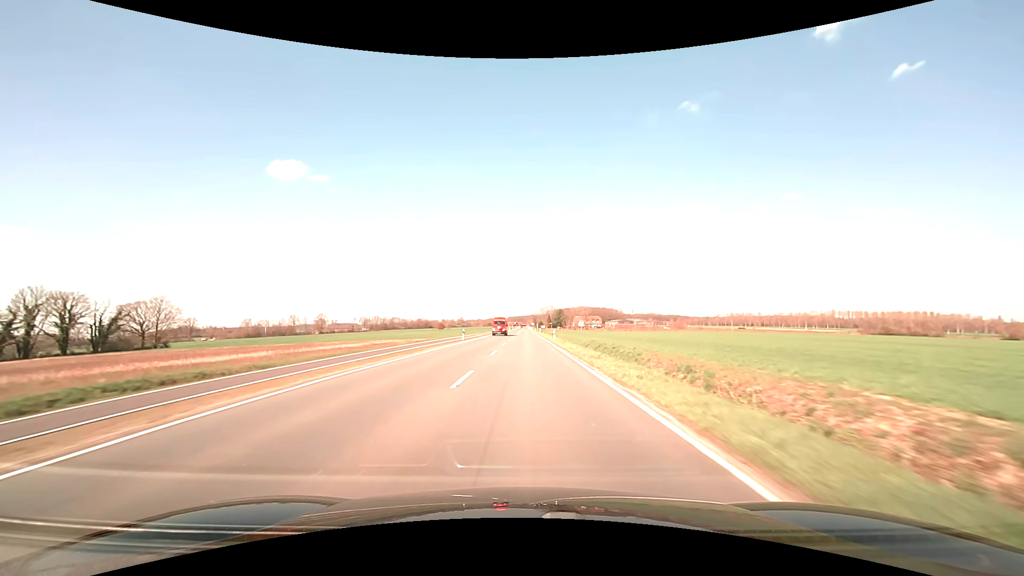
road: secondary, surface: asphalt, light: Day
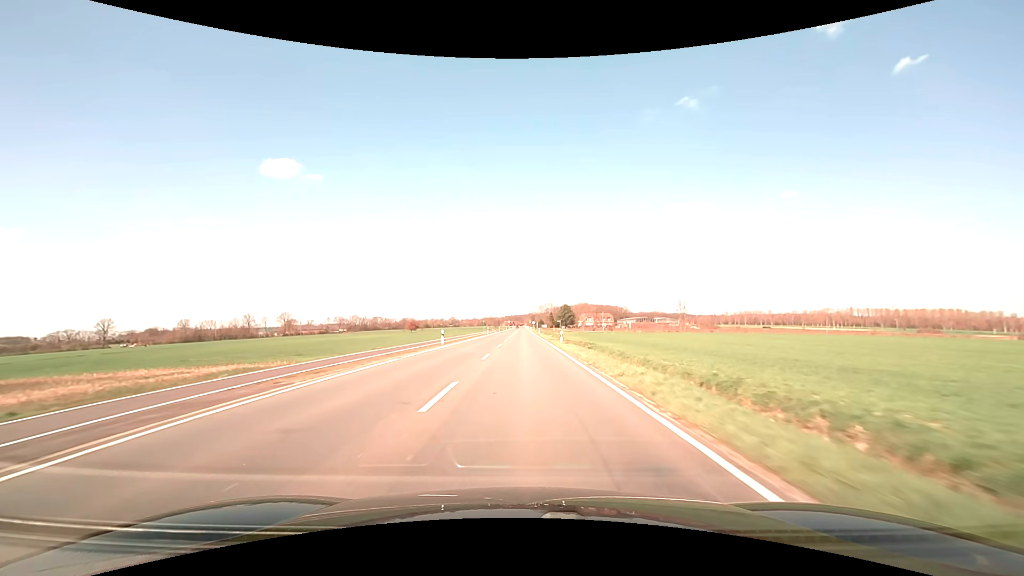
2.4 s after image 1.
(+0.2, +63.4) m; 0°
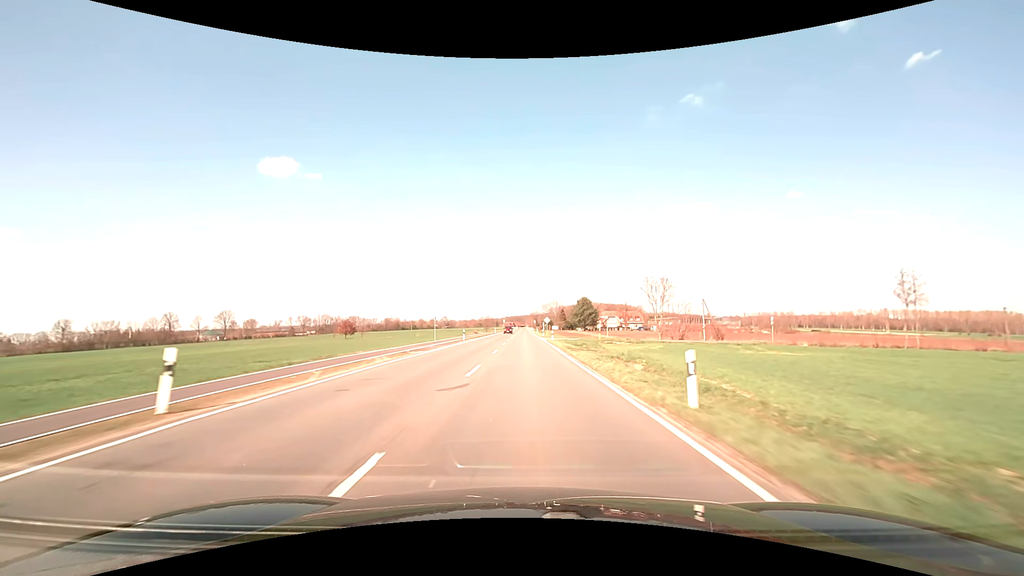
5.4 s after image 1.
(-0.3, +79.1) m; 0°
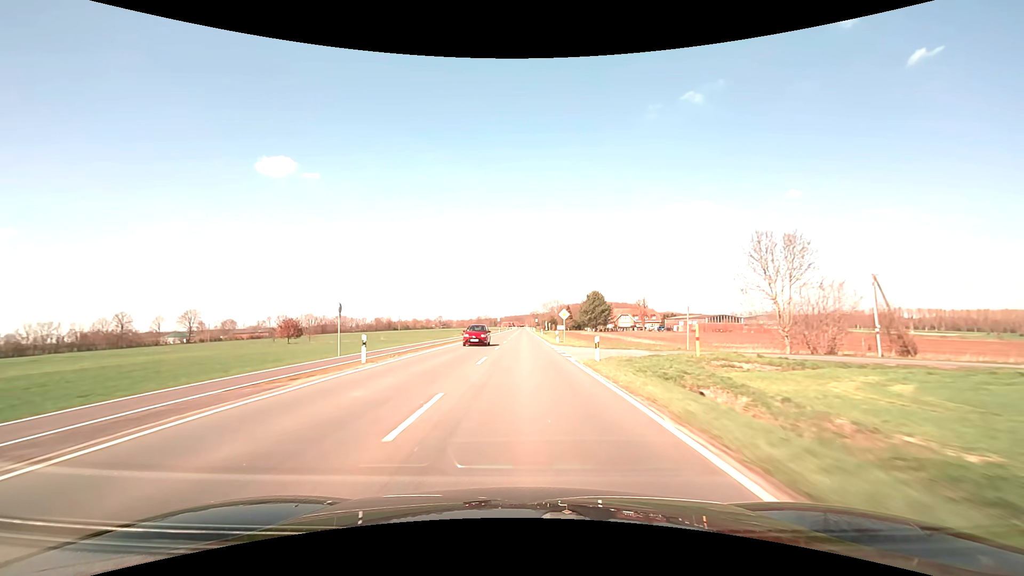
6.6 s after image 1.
(0.0, +31.6) m; 0°
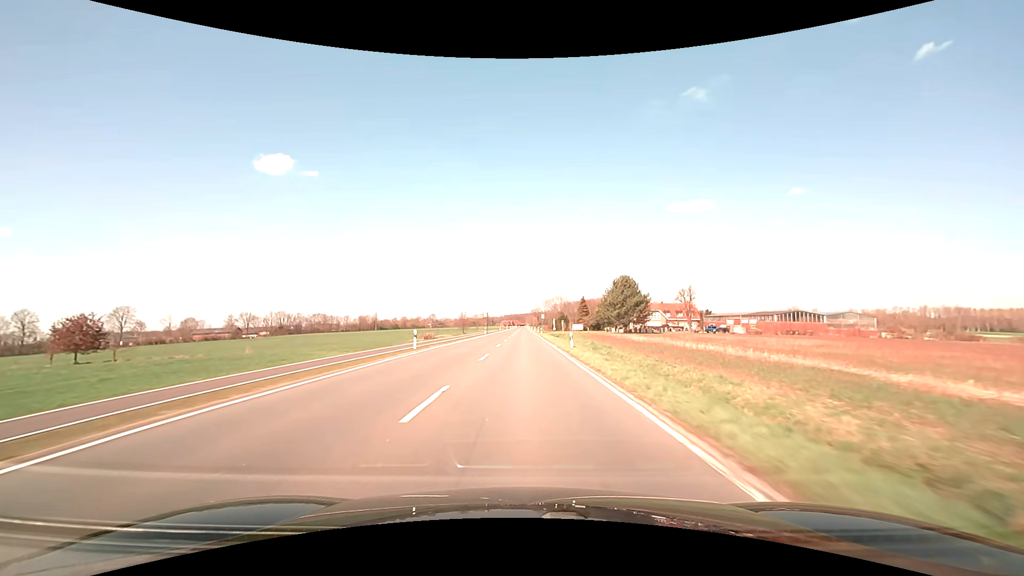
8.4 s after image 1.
(-0.1, +47.4) m; 0°
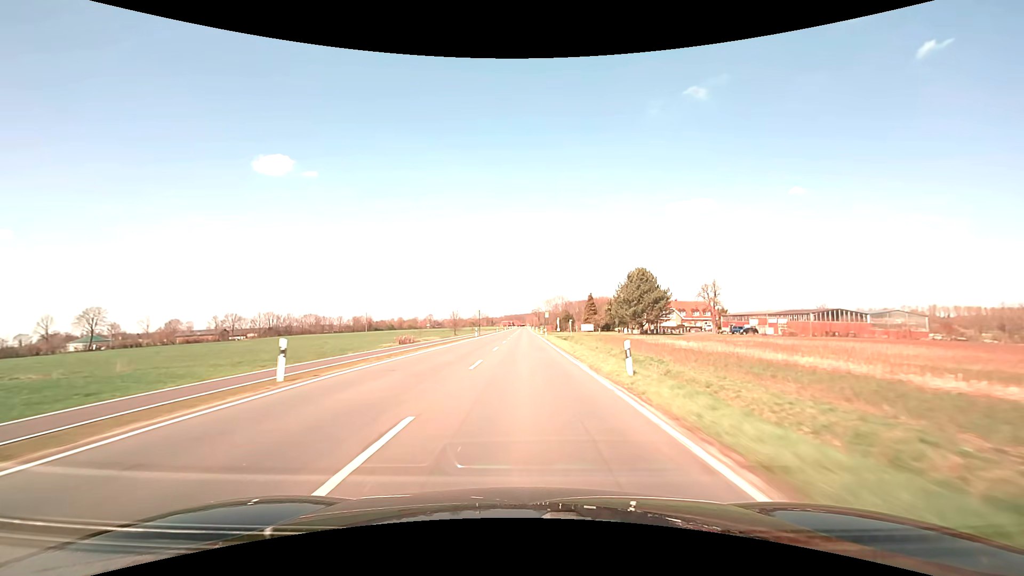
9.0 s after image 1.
(0.0, +15.8) m; 0°
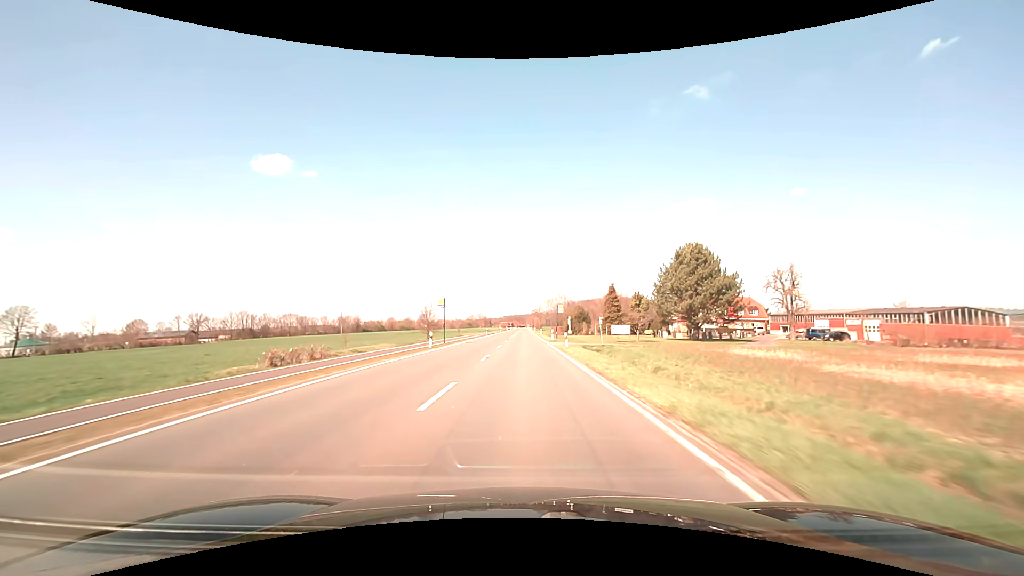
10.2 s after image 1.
(0.0, +31.6) m; 0°
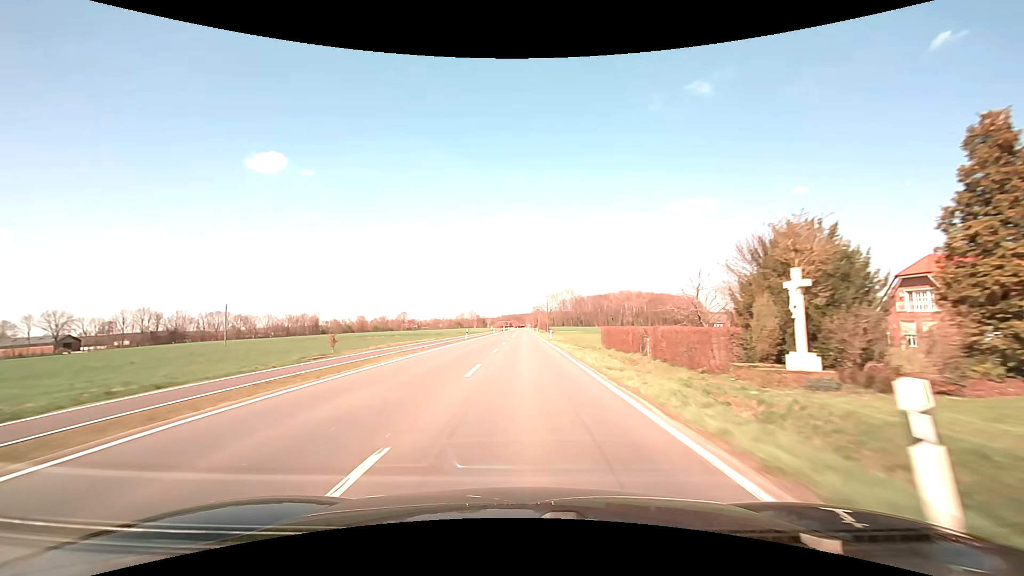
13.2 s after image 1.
(-0.2, +79.0) m; 0°
(0, +10) (0, +20) (0, +30) (0, +40) (0, +50) (0, +60) (0, +70) (0, +80) (0, +90) (0, +100) m
